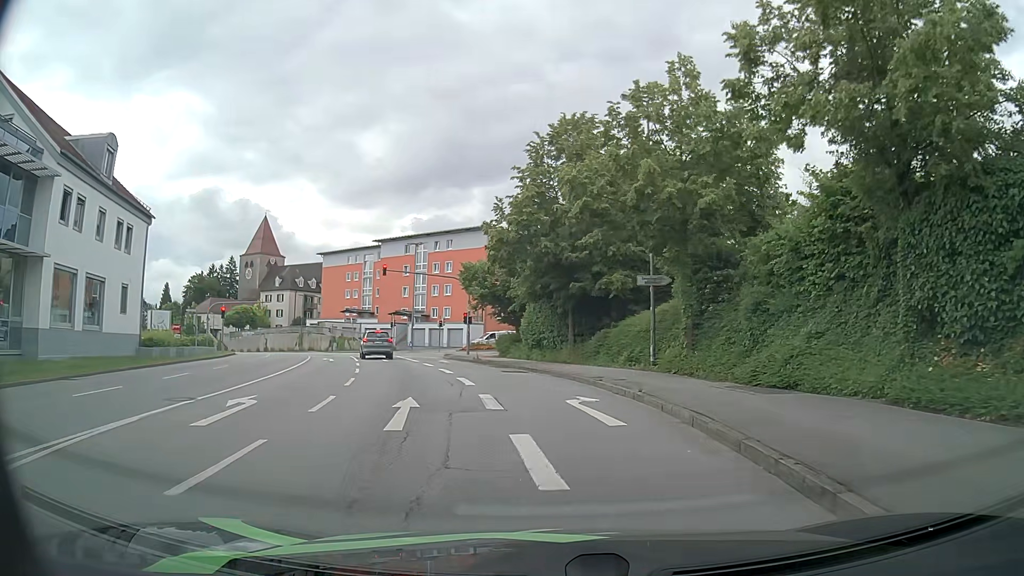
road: tertiary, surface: asphalt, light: Day
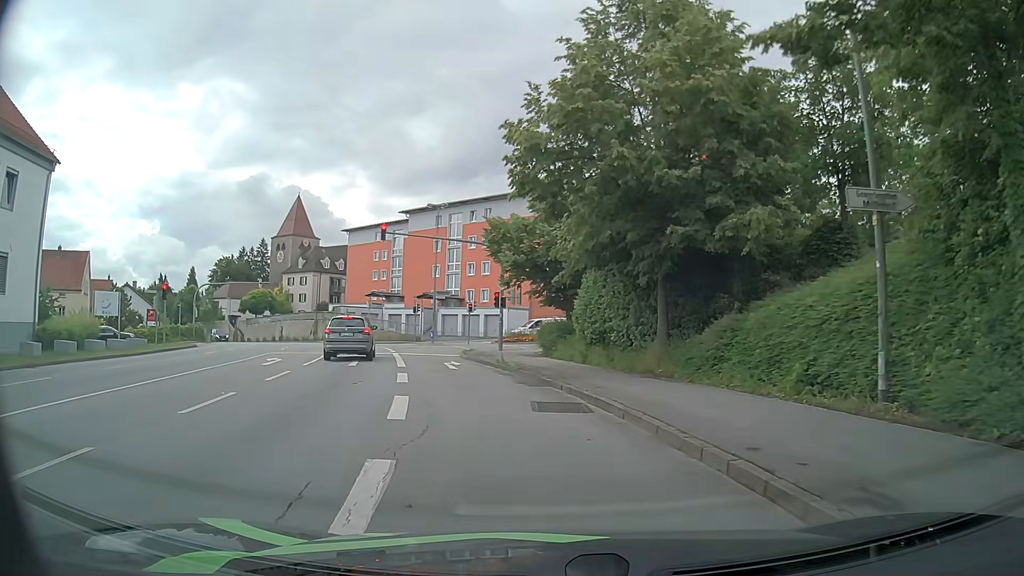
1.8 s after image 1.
(-0.2, +14.2) m; -3°
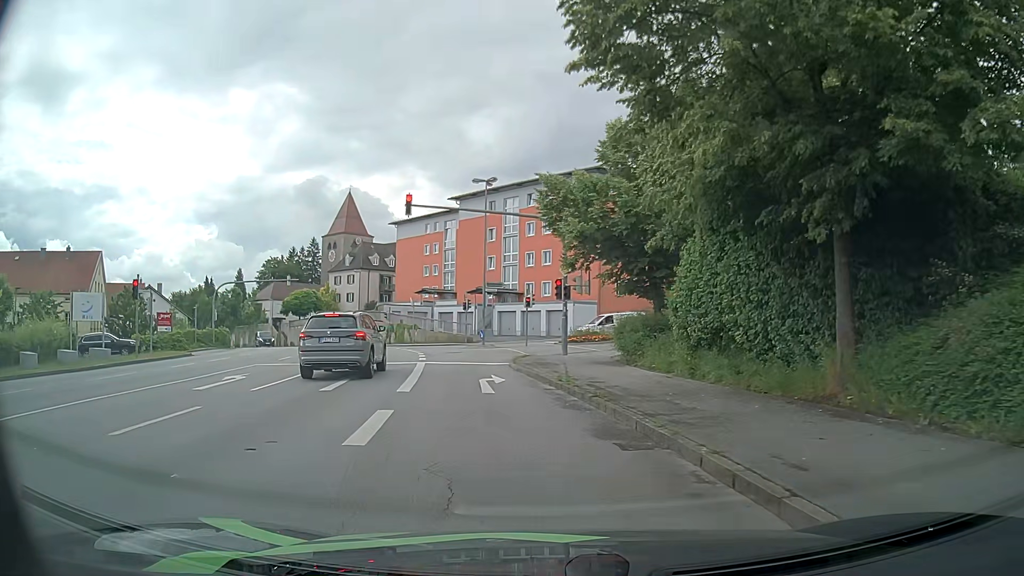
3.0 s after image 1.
(-0.4, +8.2) m; -6°
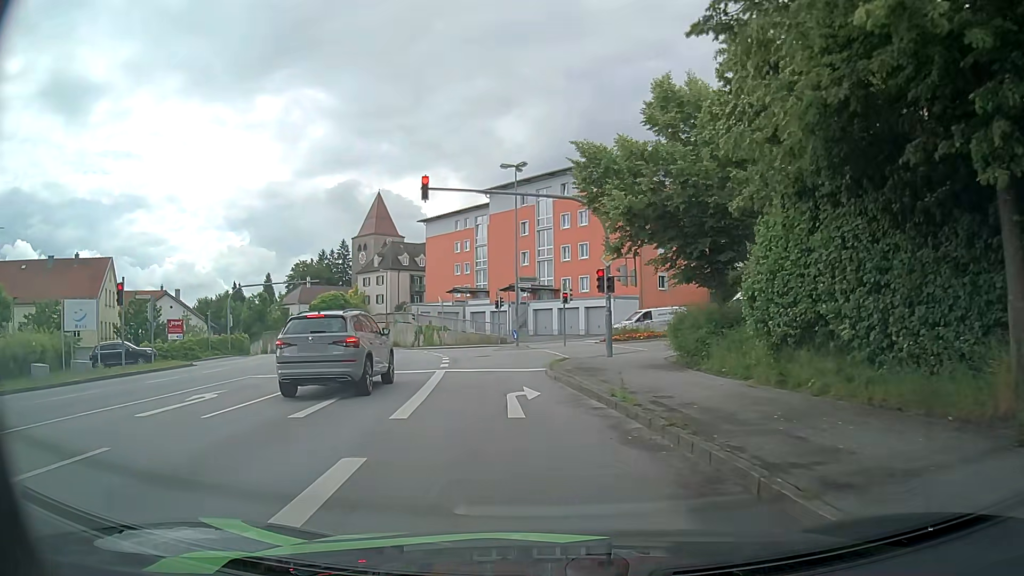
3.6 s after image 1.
(-0.1, +3.7) m; -4°
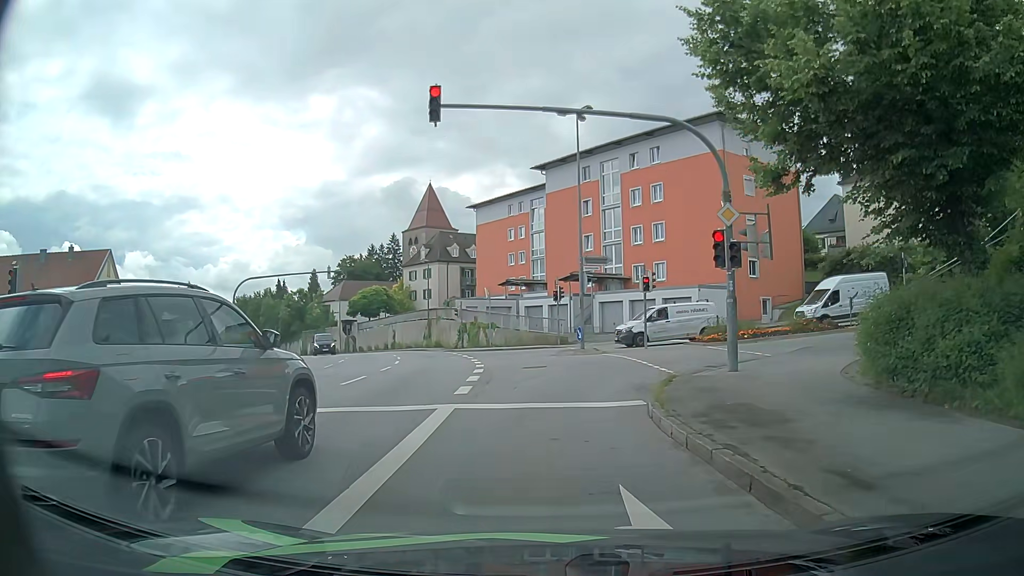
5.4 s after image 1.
(-0.4, +9.1) m; -4°
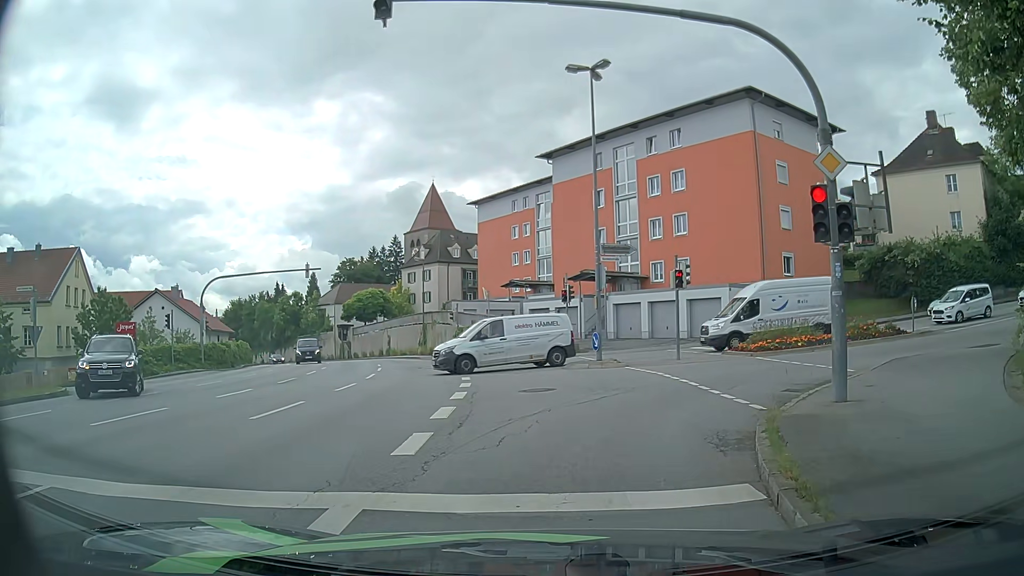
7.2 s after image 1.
(0.0, +5.4) m; -1°
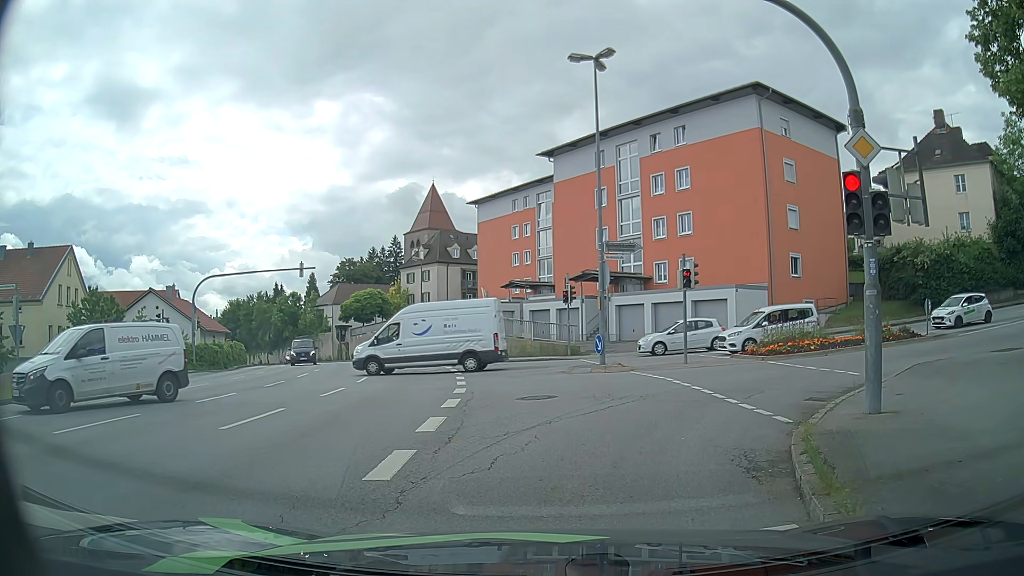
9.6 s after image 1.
(0.0, +1.1) m; +1°
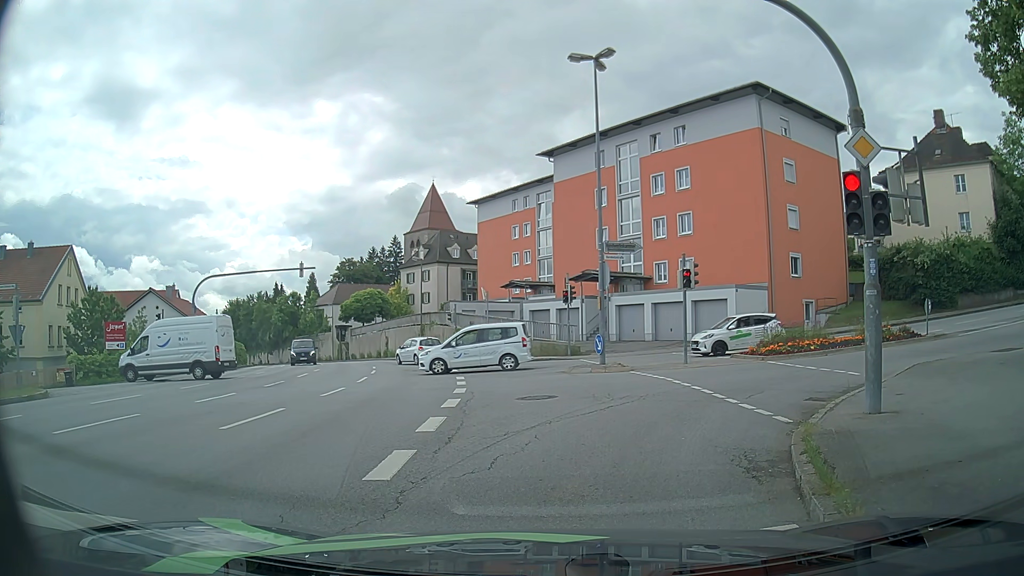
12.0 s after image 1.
(0.0, 0.0) m; 0°
(0, +10) (+6, +18) (+15, +22) (+25, +25) (+34, +28) (+44, +31) (+53, +34) (+63, +37) (+73, +39) (+82, +41) m
